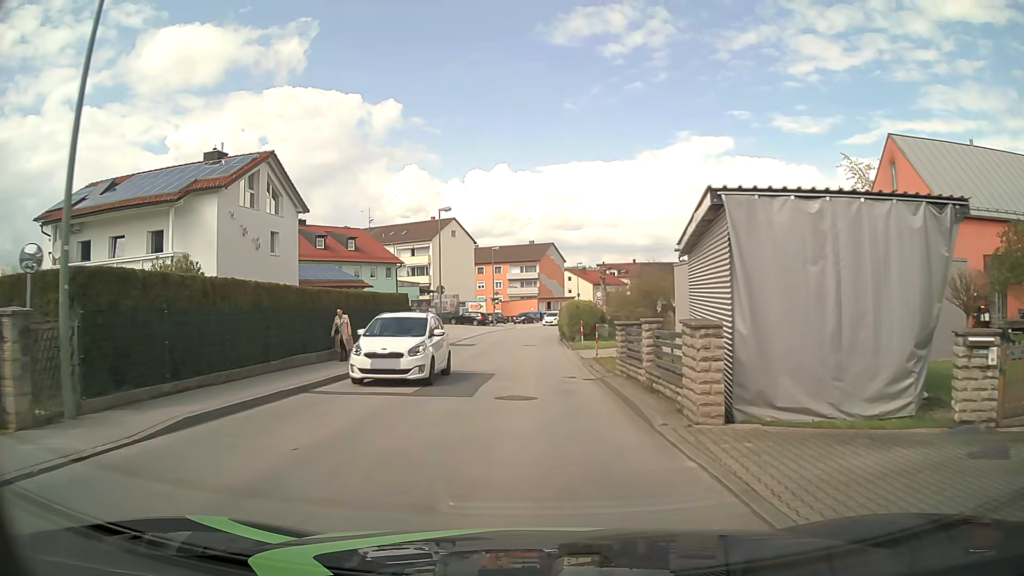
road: unclassified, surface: asphalt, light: Day
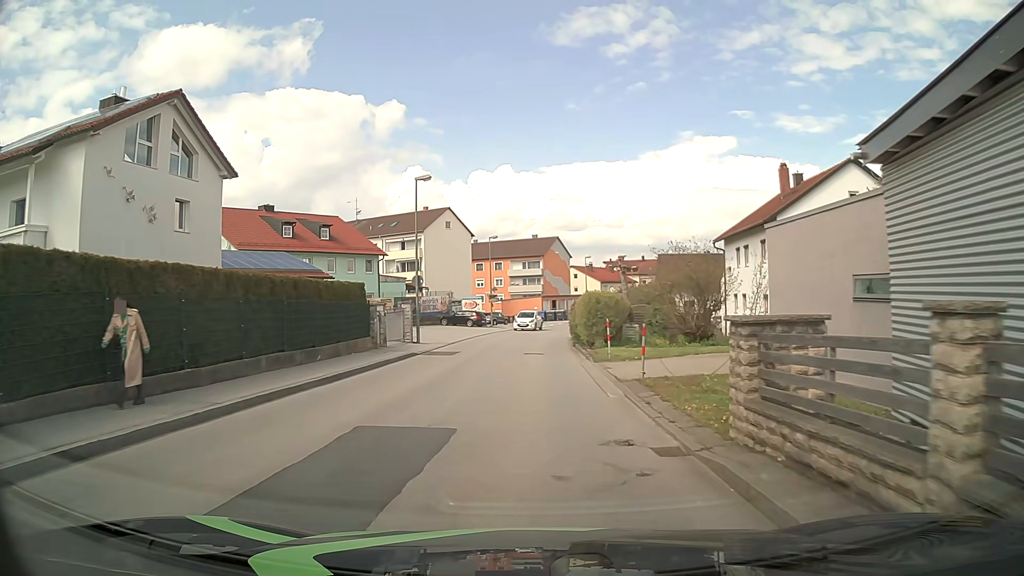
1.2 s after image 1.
(-0.1, +9.6) m; -1°
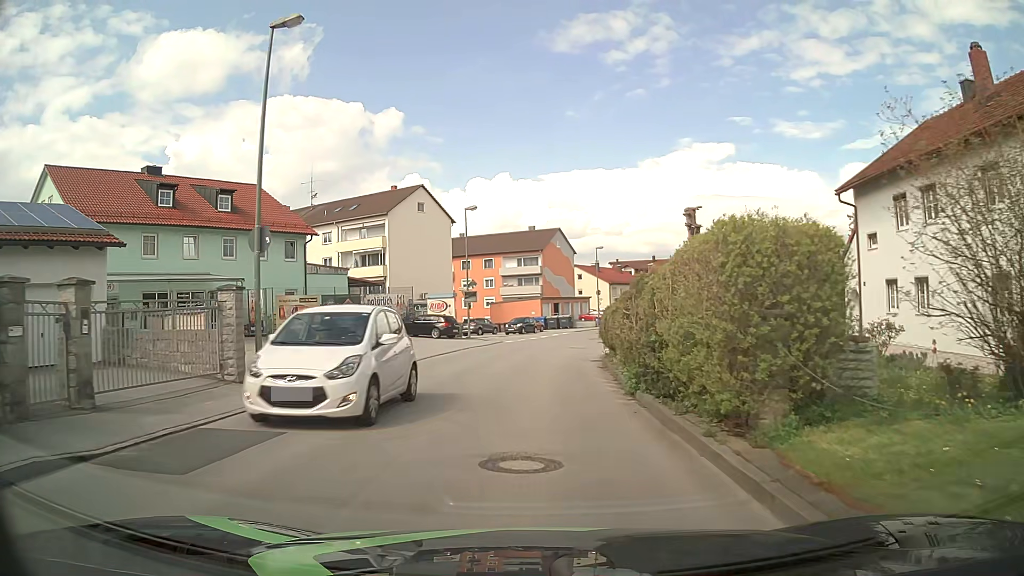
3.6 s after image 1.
(+0.2, +19.2) m; 0°
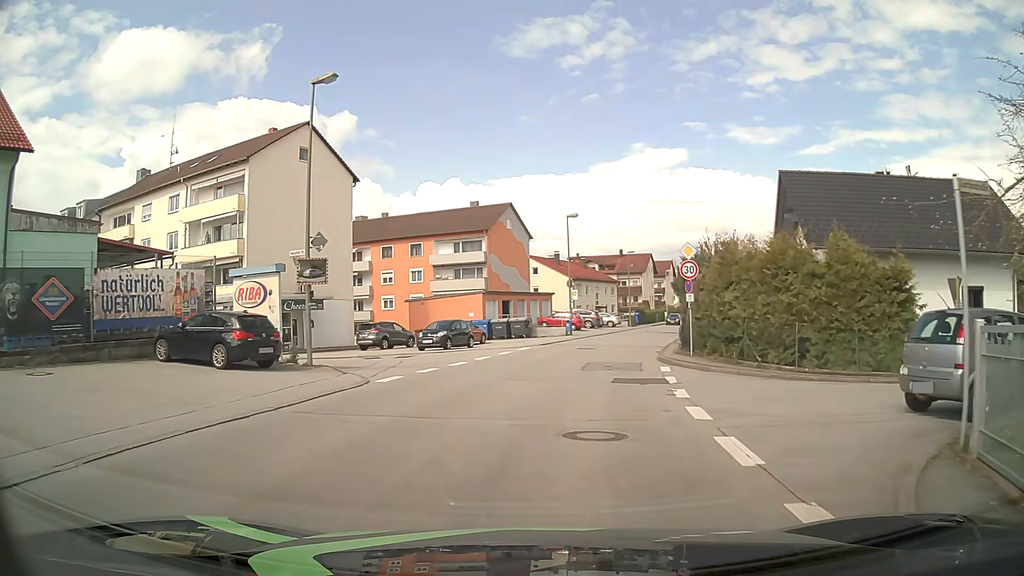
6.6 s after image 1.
(+0.7, +23.9) m; +5°
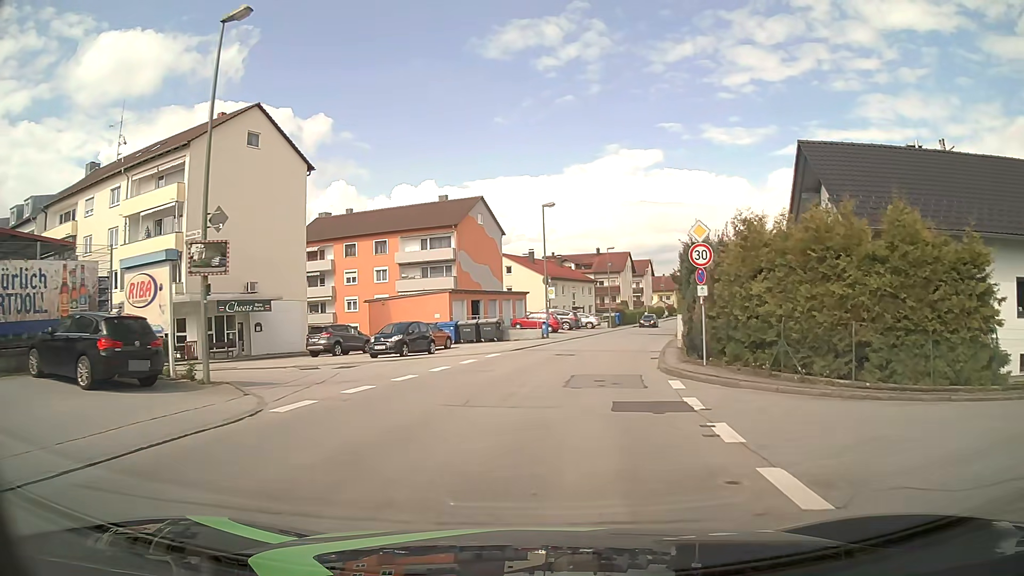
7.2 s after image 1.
(+0.1, +4.8) m; +3°
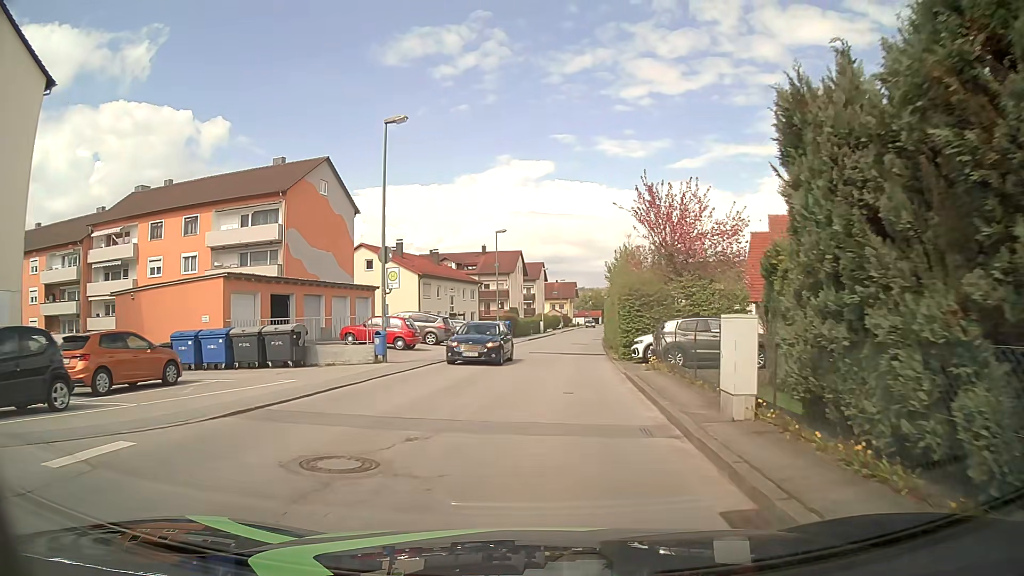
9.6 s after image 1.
(+1.5, +19.0) m; +10°
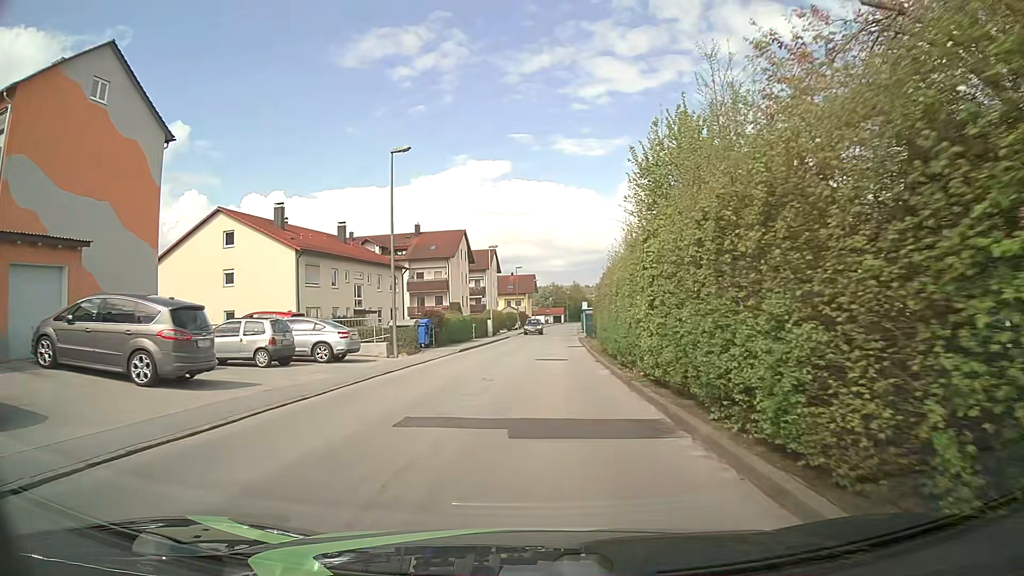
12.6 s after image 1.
(+0.9, +23.9) m; +3°
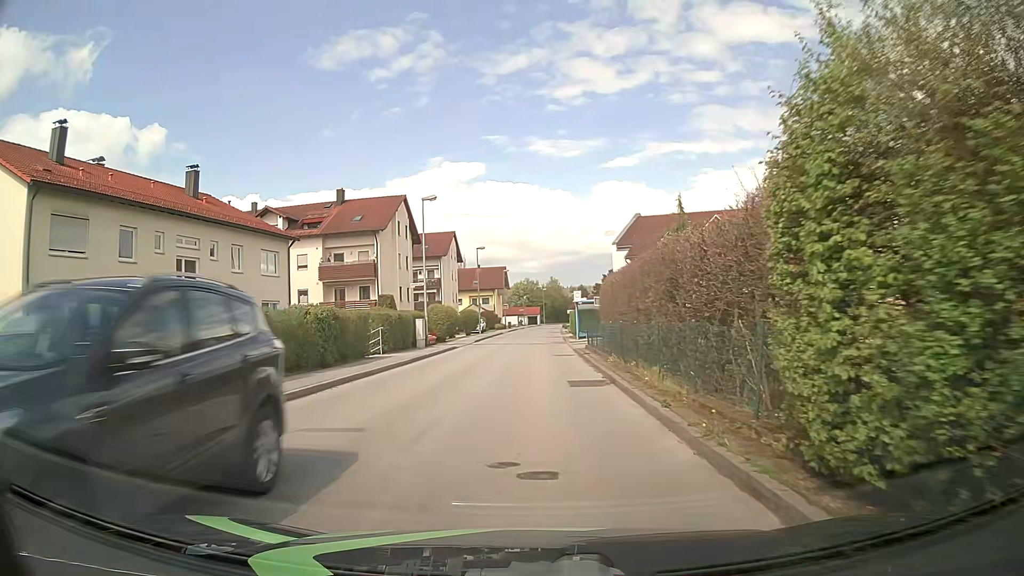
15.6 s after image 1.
(+0.7, +23.9) m; +3°
(0, +10) (0, +20) (0, +30) (0, +40) (0, +50) (+1, +60) (+1, +70) (+1, +80) (+1, +90) (+2, +100) m
